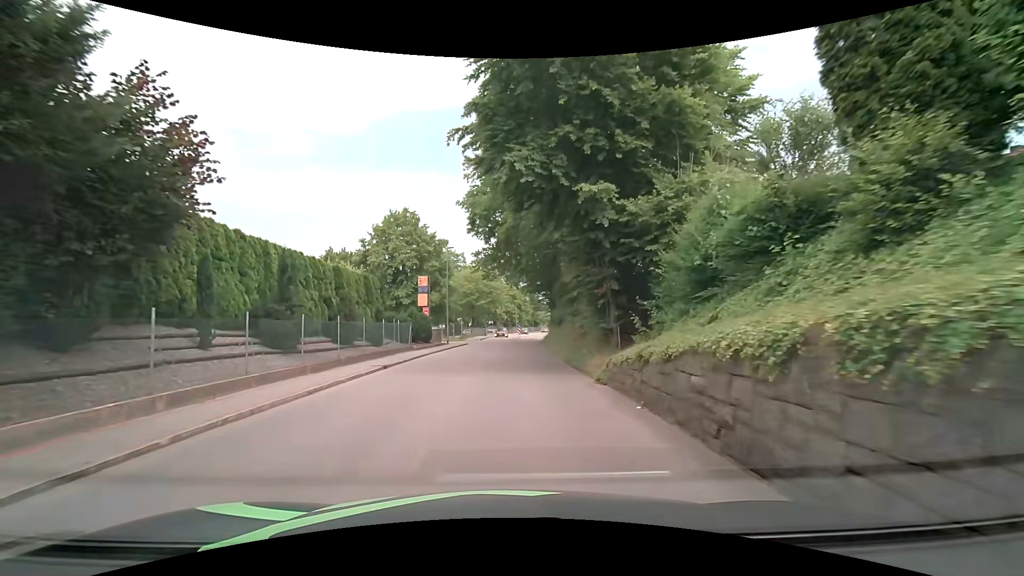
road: tertiary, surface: asphalt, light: Day
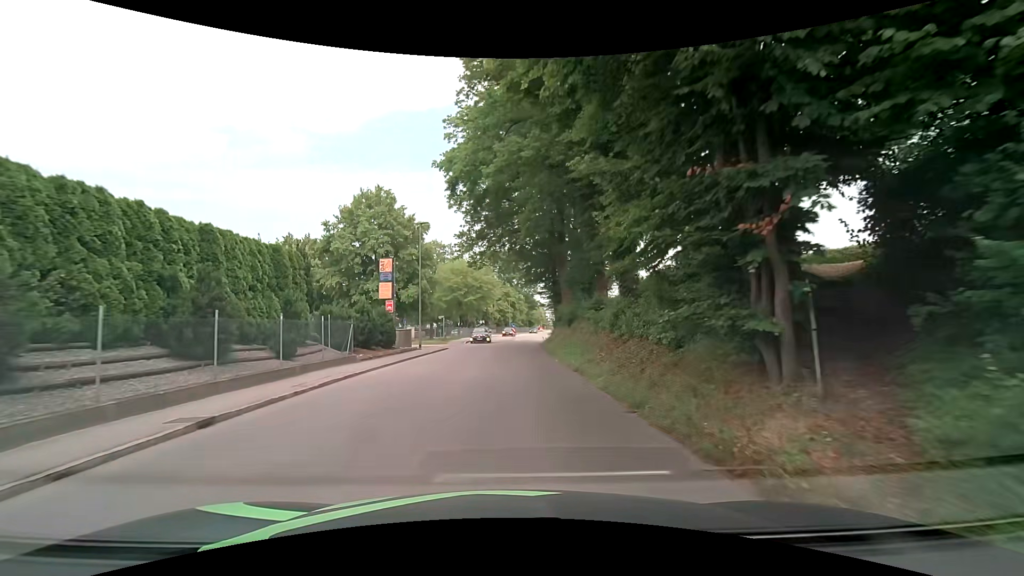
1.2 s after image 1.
(+0.1, +10.1) m; +1°
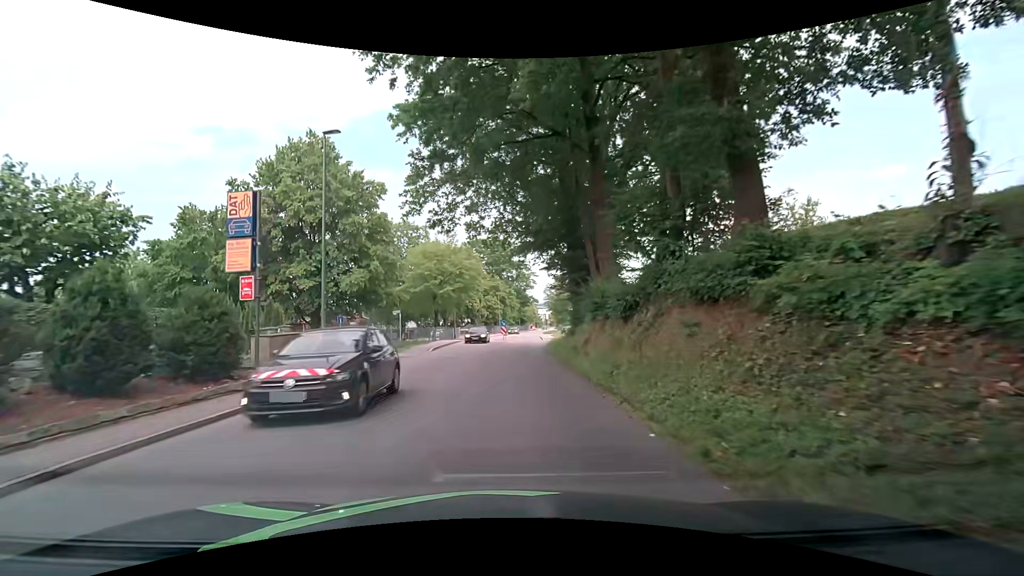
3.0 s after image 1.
(+0.2, +15.3) m; +2°
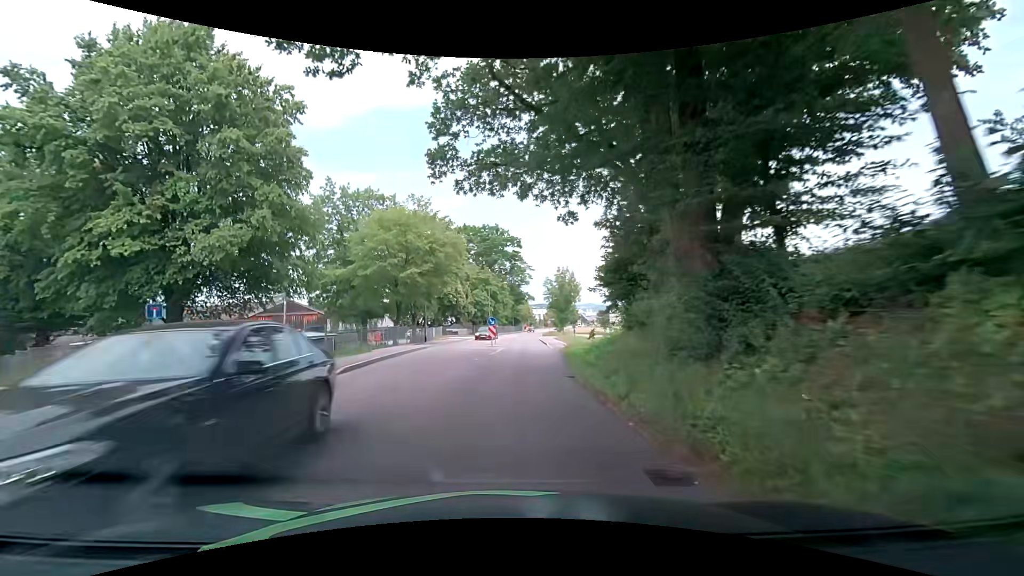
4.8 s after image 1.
(-0.3, +15.4) m; 0°
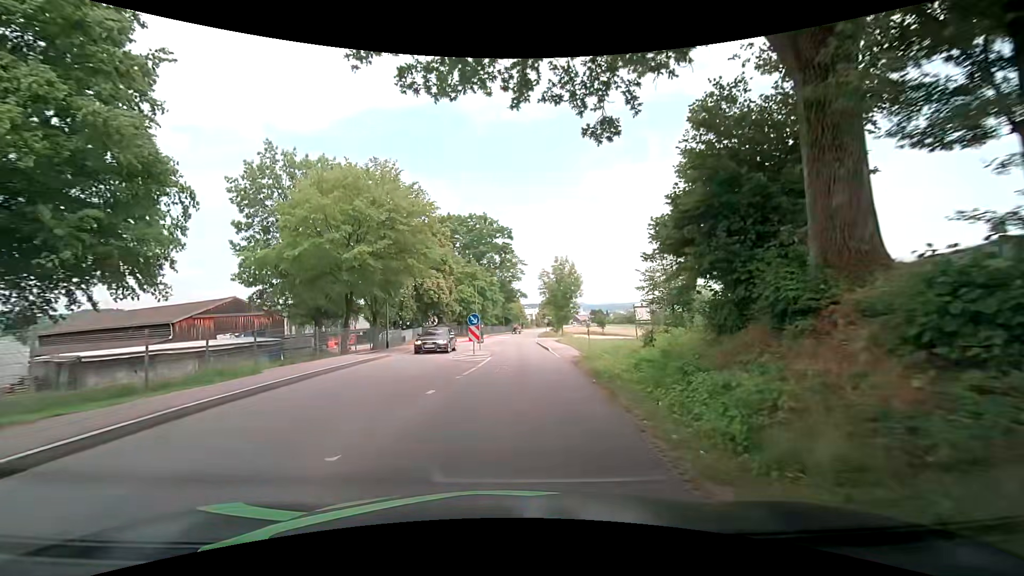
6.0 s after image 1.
(0.0, +10.1) m; +1°
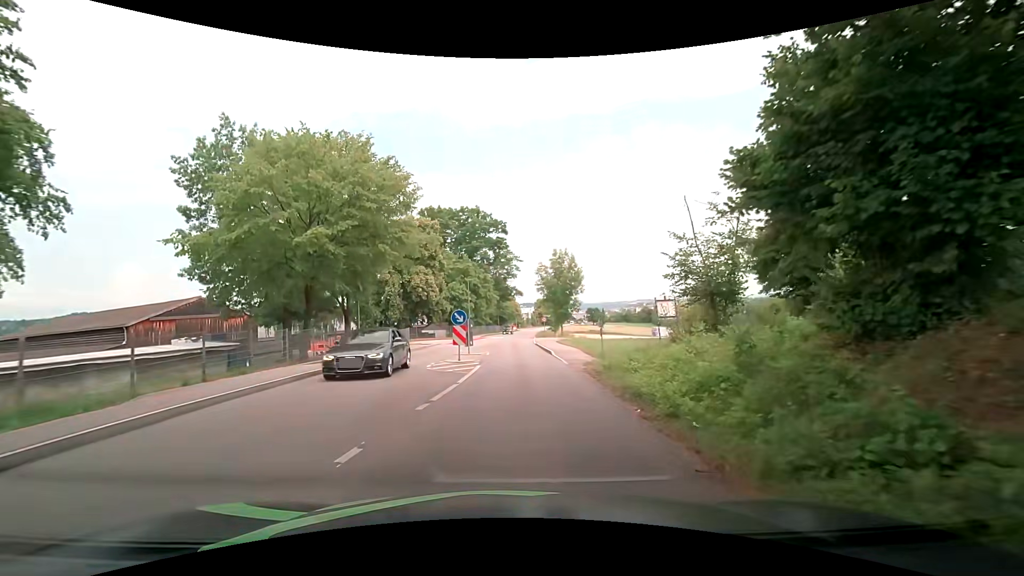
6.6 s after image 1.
(0.0, +4.9) m; +1°
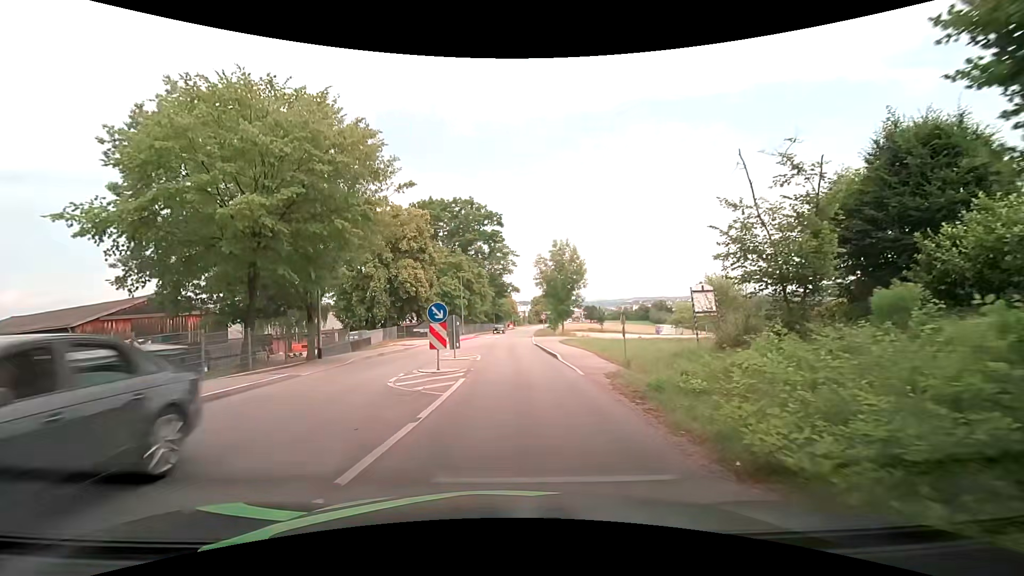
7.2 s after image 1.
(0.0, +4.8) m; -1°
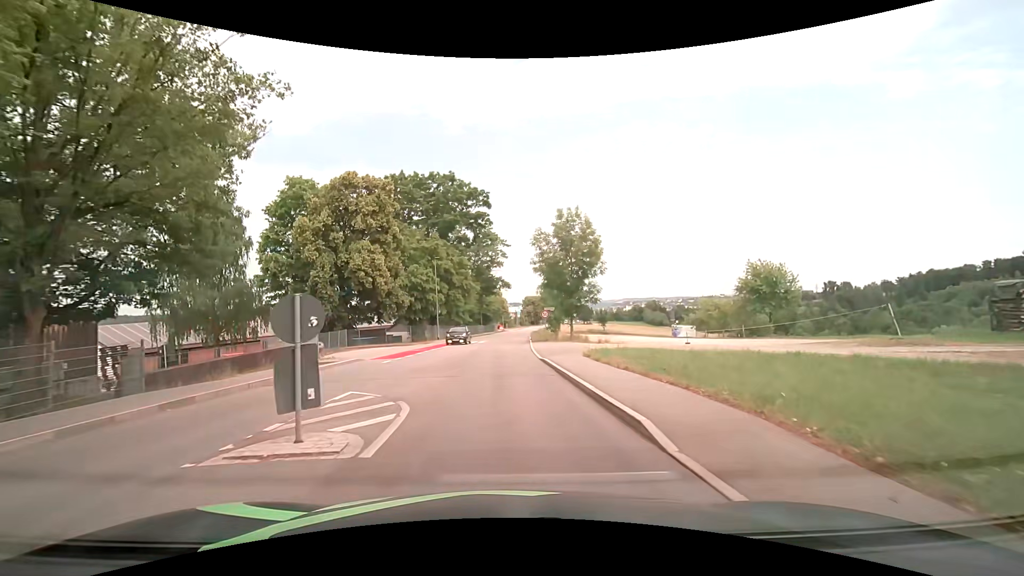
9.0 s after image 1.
(+0.2, +14.0) m; +2°
(0, +10) (0, +20) (0, +30) (0, +40) (0, +50) (+1, +60) (+1, +70) (+2, +80) (+2, +90) (+3, +100) m
